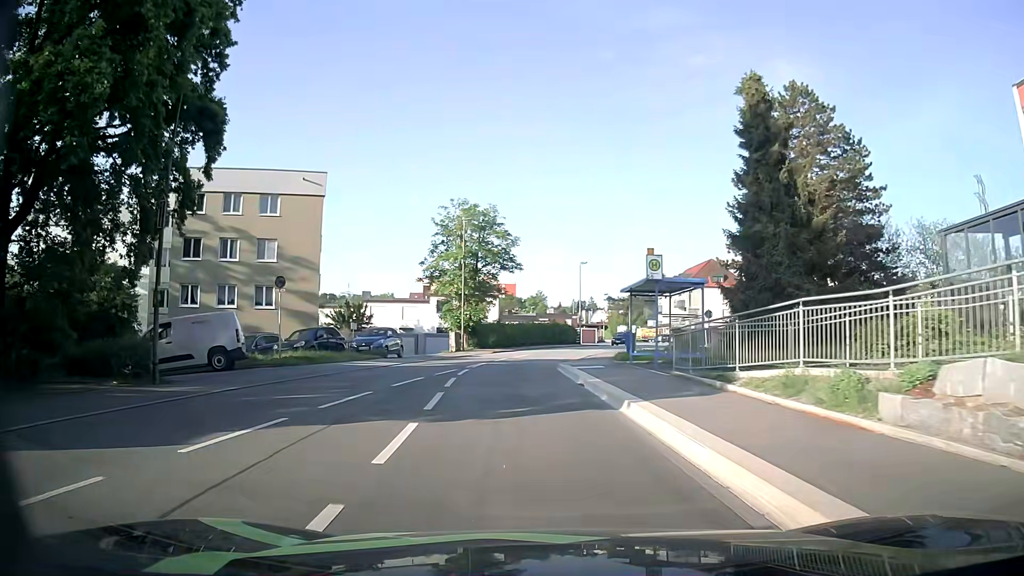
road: residential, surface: asphalt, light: Day
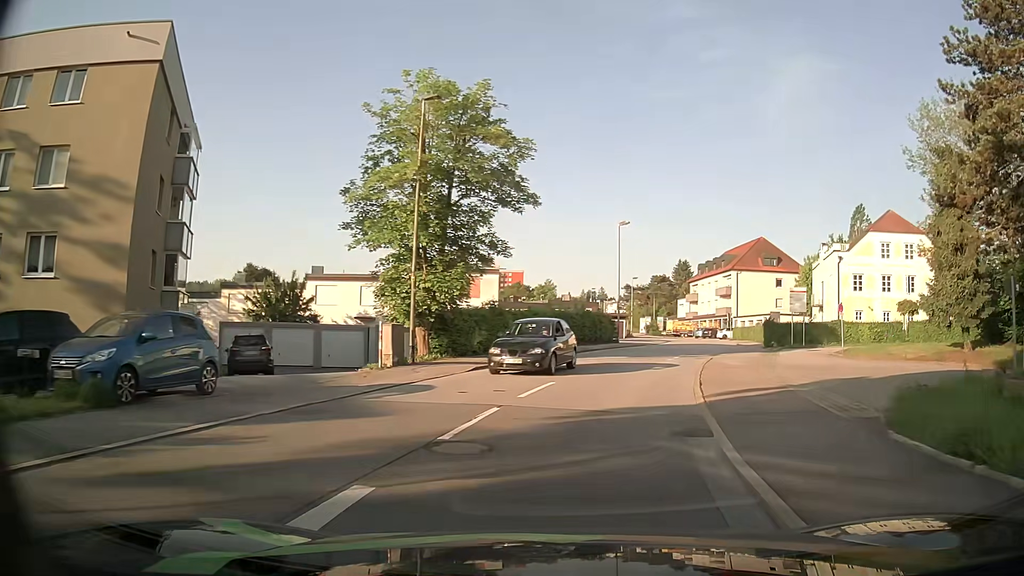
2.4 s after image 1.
(-1.4, +22.0) m; -1°
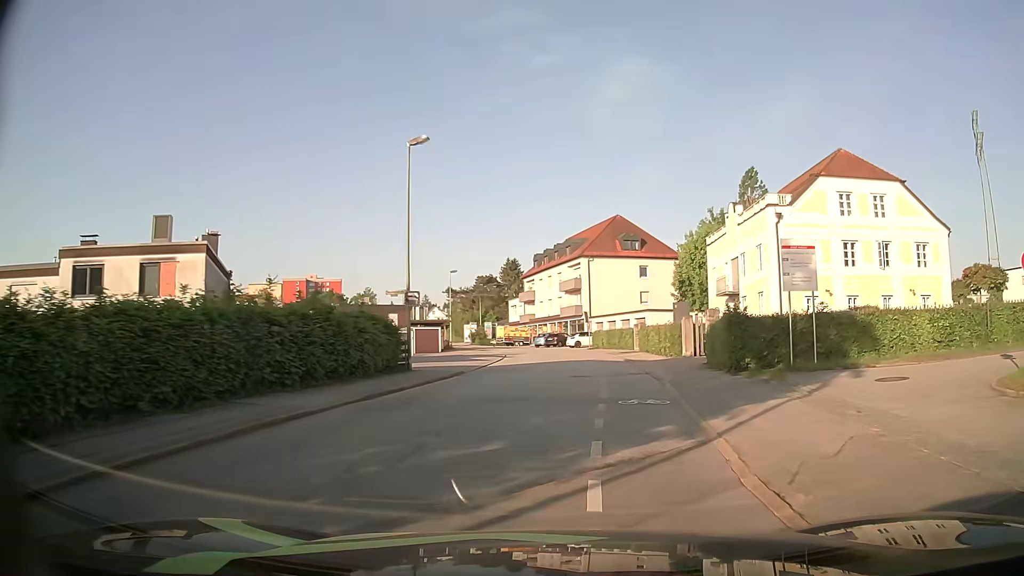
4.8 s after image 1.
(+3.1, +22.3) m; +15°
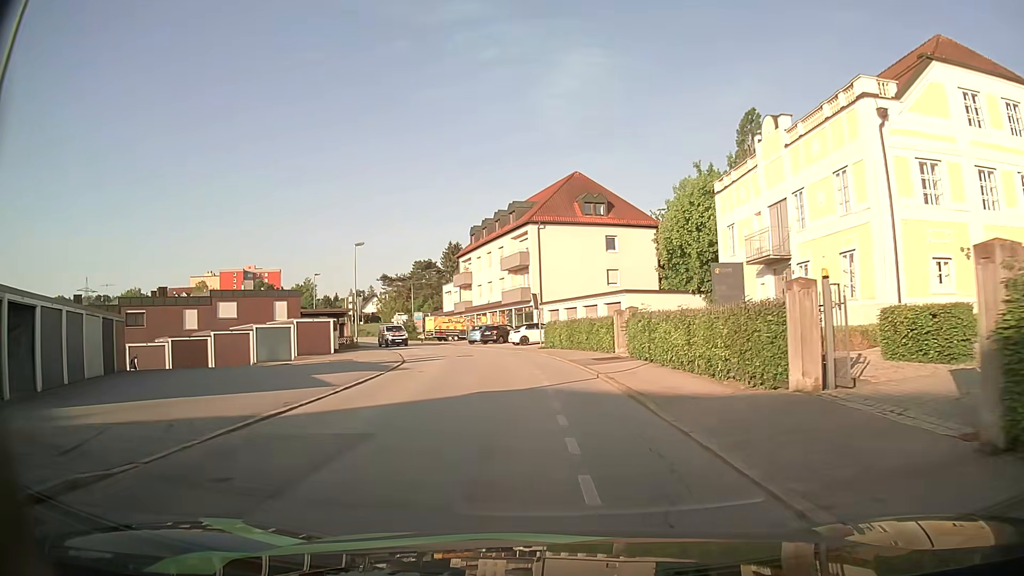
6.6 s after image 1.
(+0.8, +17.8) m; +4°
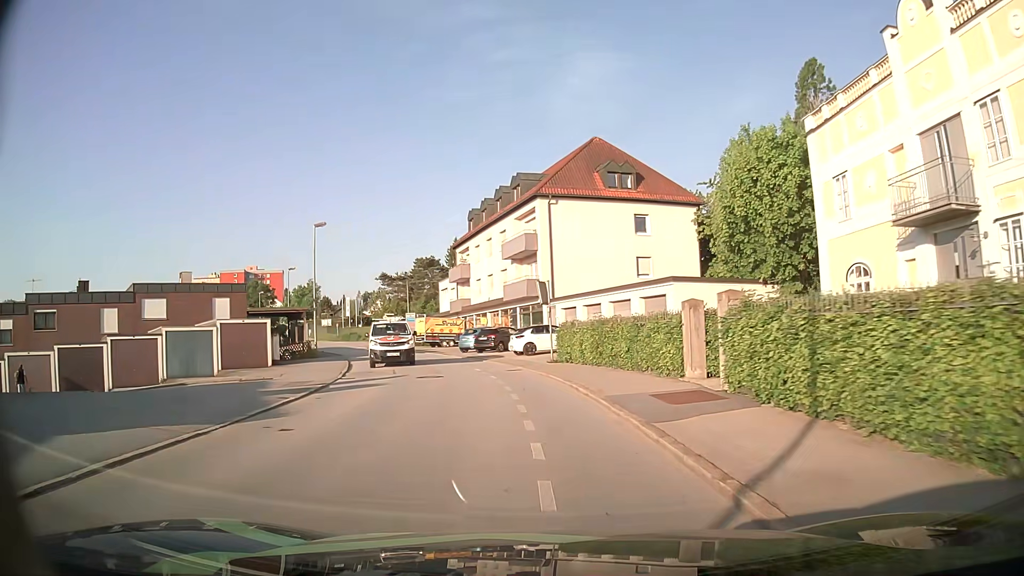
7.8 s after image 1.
(-0.1, +12.1) m; -2°
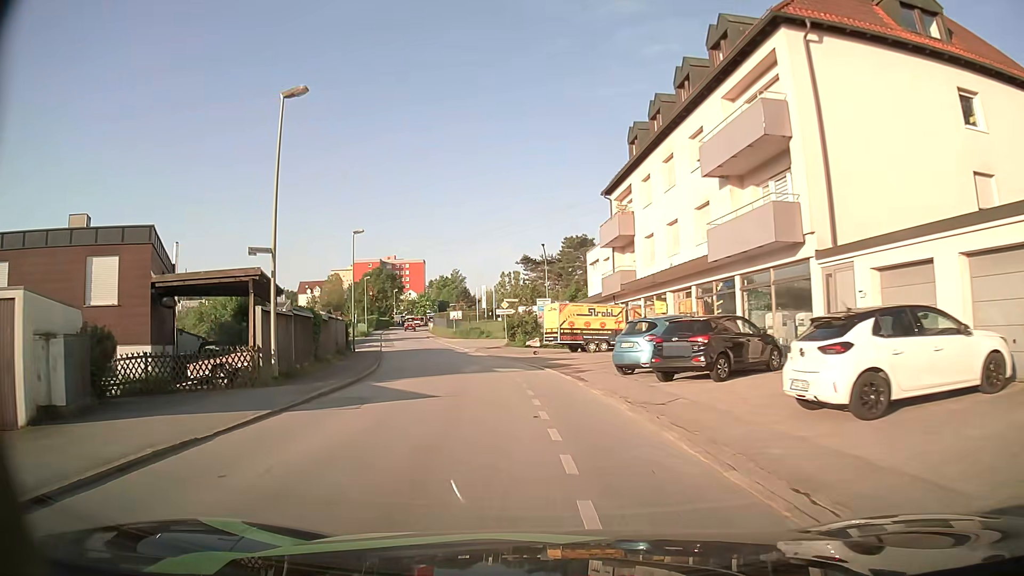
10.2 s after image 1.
(-2.7, +24.4) m; -13°
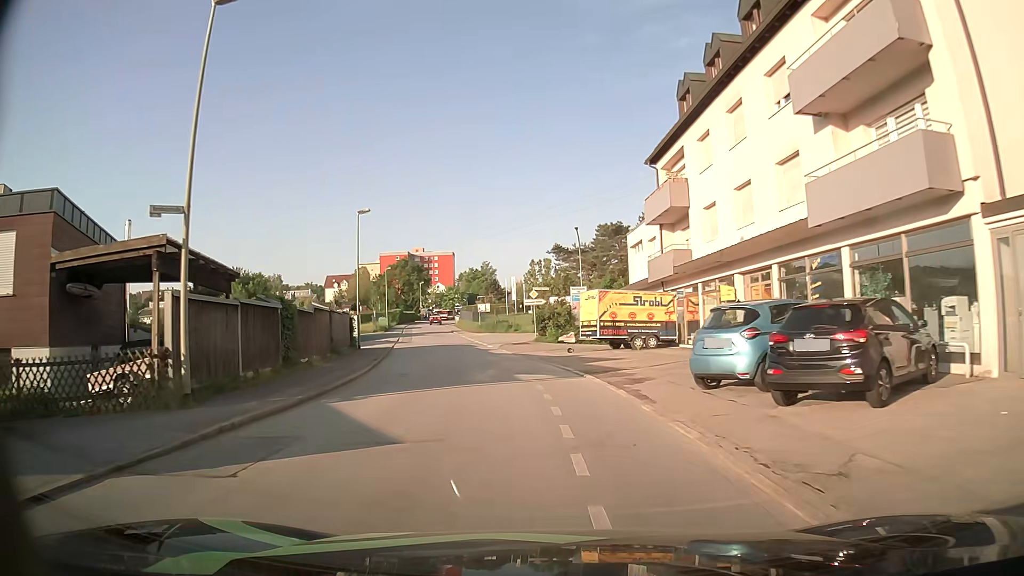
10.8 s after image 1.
(-0.2, +6.3) m; -3°
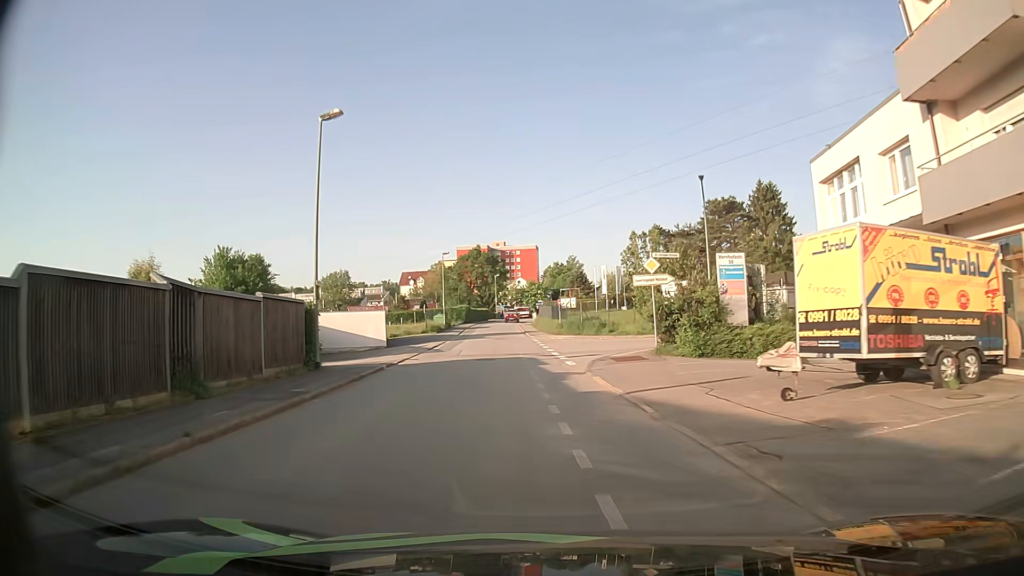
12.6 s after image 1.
(-1.4, +19.6) m; -7°
(0, +10) (-1, +20) (-2, +30) (-2, +40) (-3, +50) (-4, +60) (-5, +70) (-5, +80) (-6, +90) (-6, +100) m
